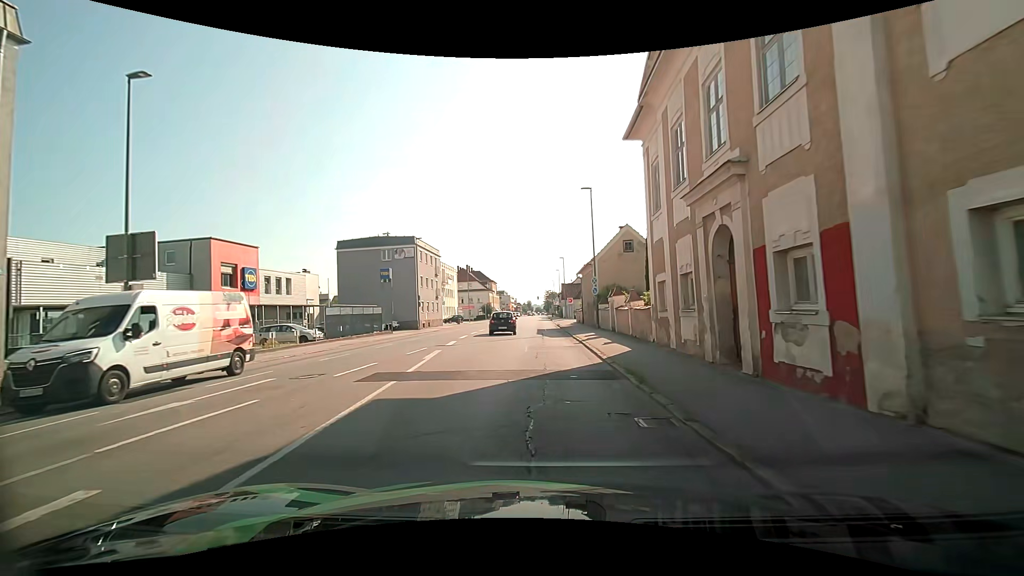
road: tertiary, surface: asphalt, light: Day
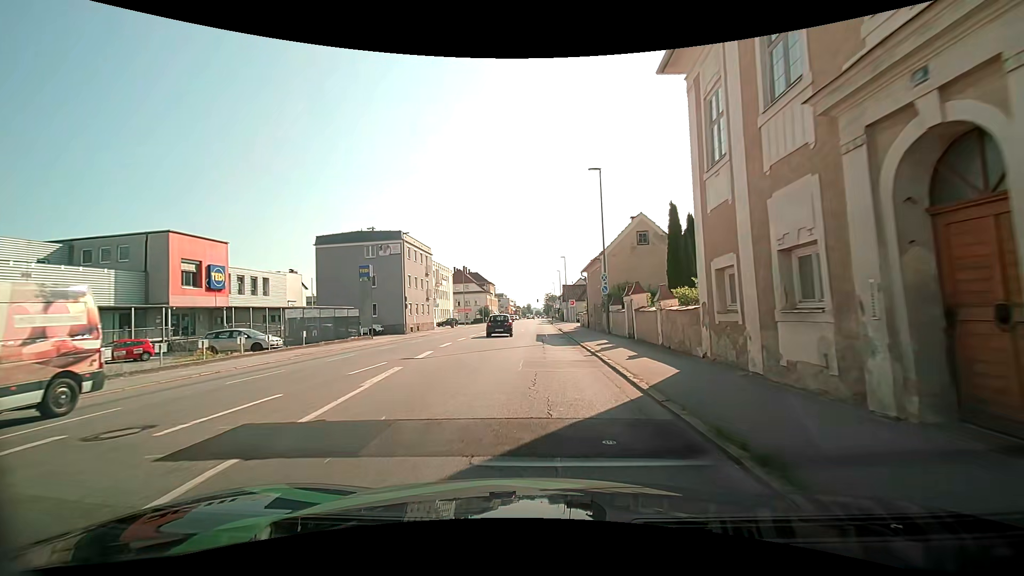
(-0.1, +5.5) m; -1°
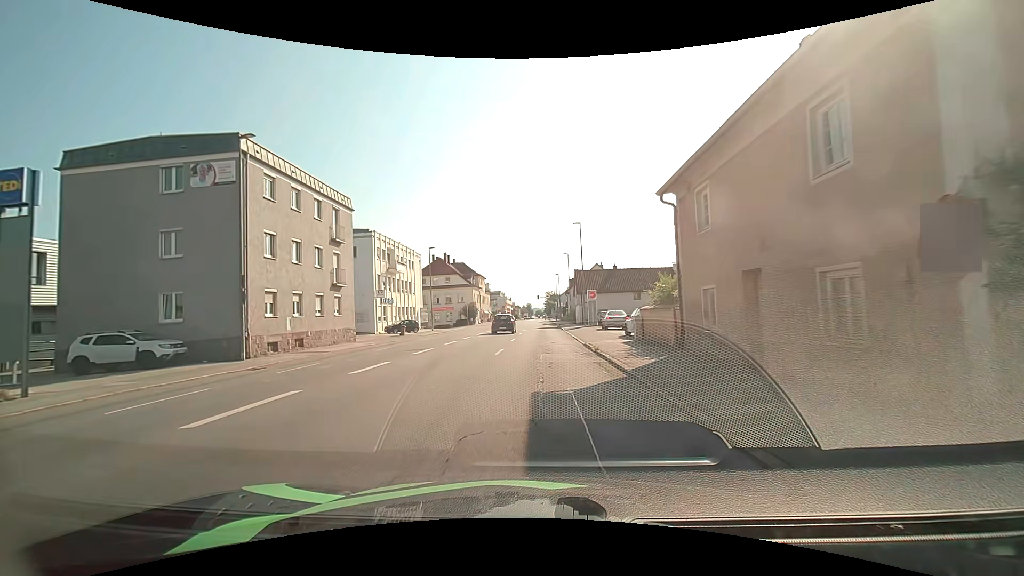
(-0.2, +28.1) m; 0°
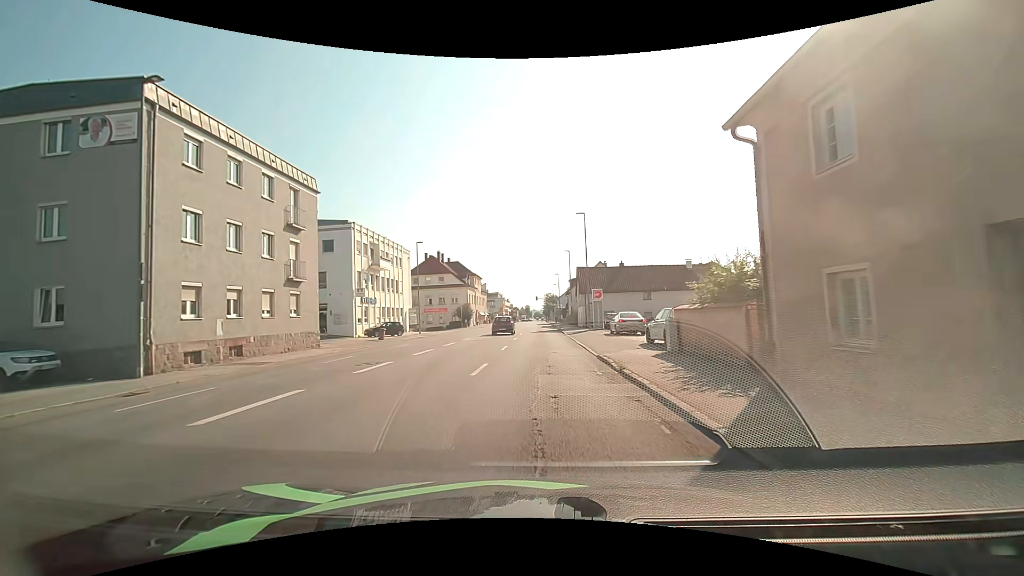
(0.0, +5.8) m; 0°
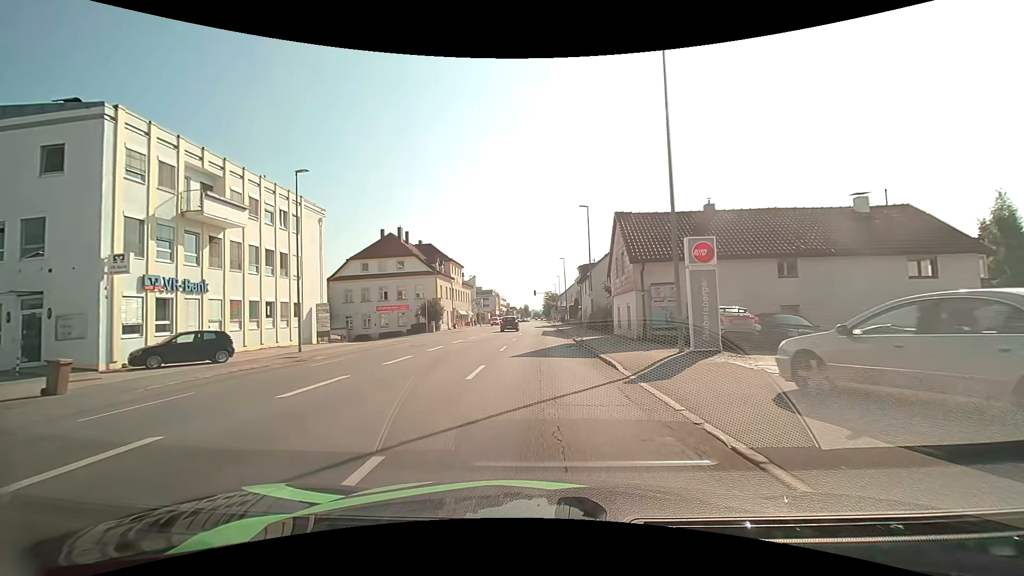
(+0.2, +27.8) m; 0°
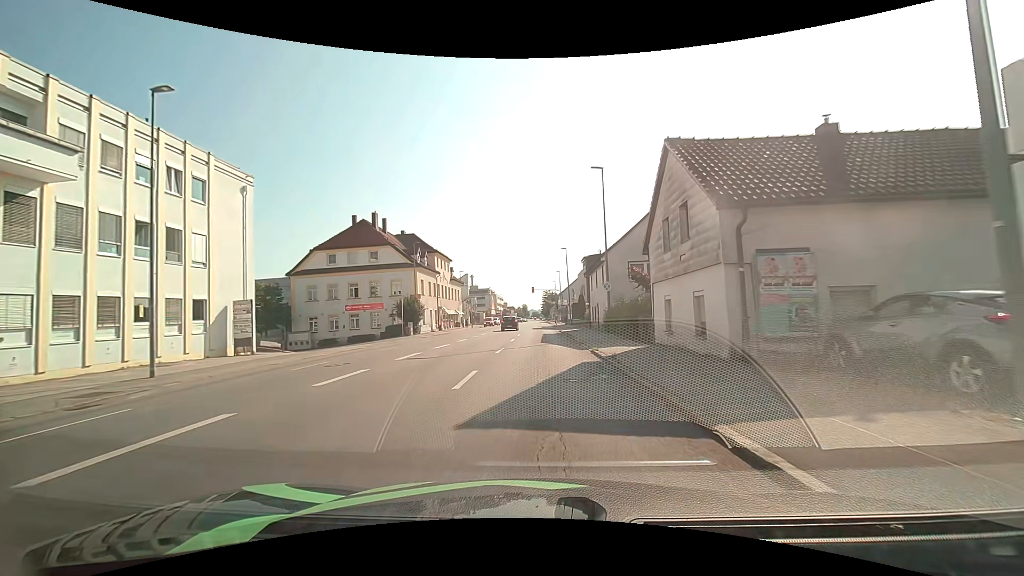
(0.0, +10.7) m; 0°
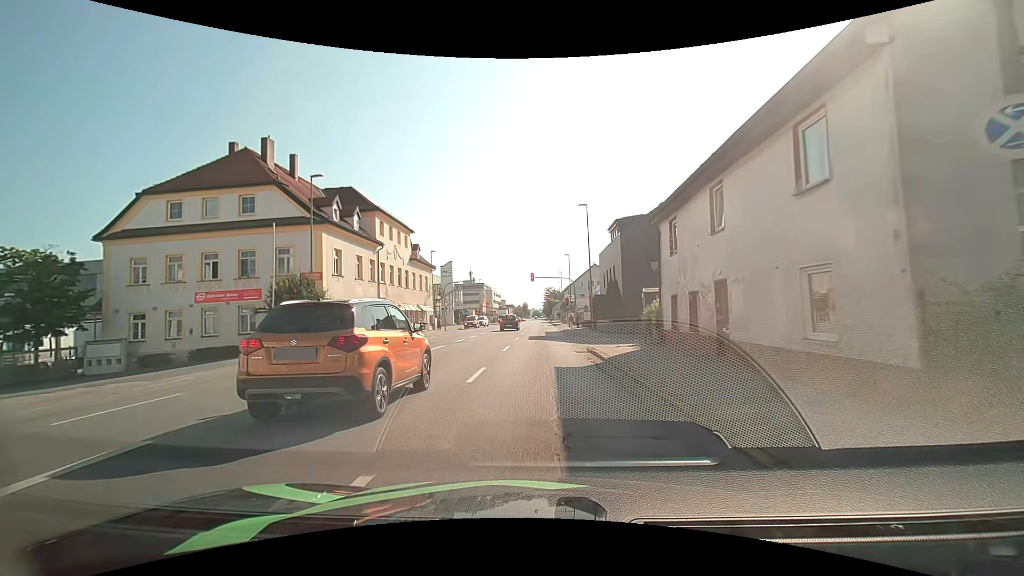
(-0.1, +25.9) m; 0°
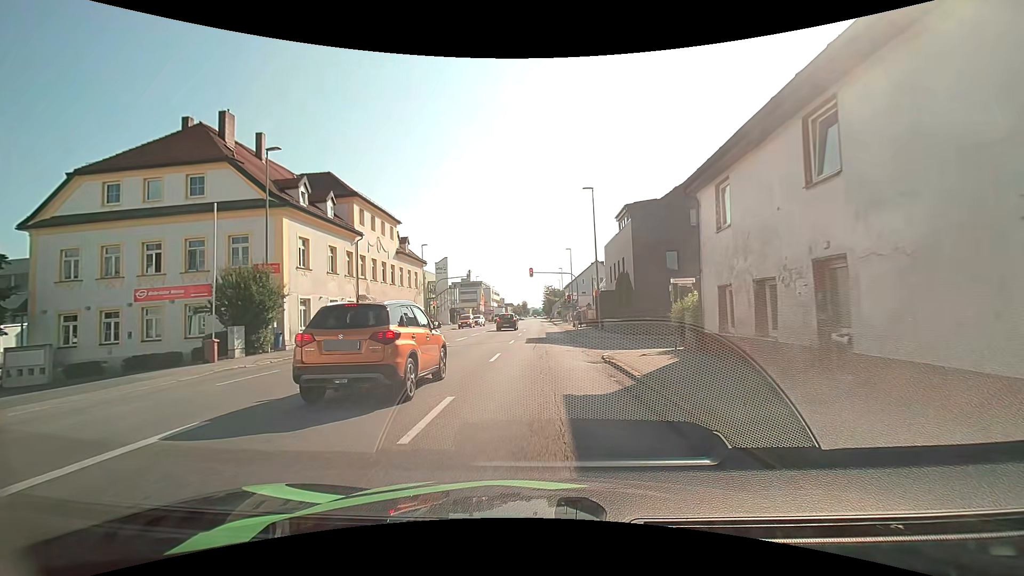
(0.0, +4.9) m; 0°
(0, +10) (0, +20) (0, +30) (0, +40) (0, +50) (0, +60) (0, +70) (0, +80) (0, +90) (0, +100) m
